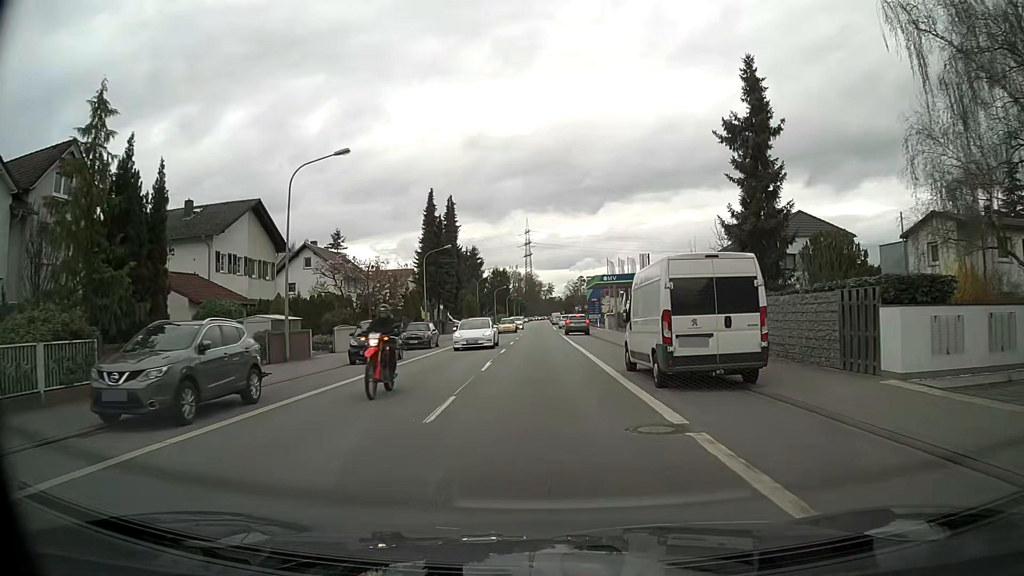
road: primary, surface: asphalt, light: Day
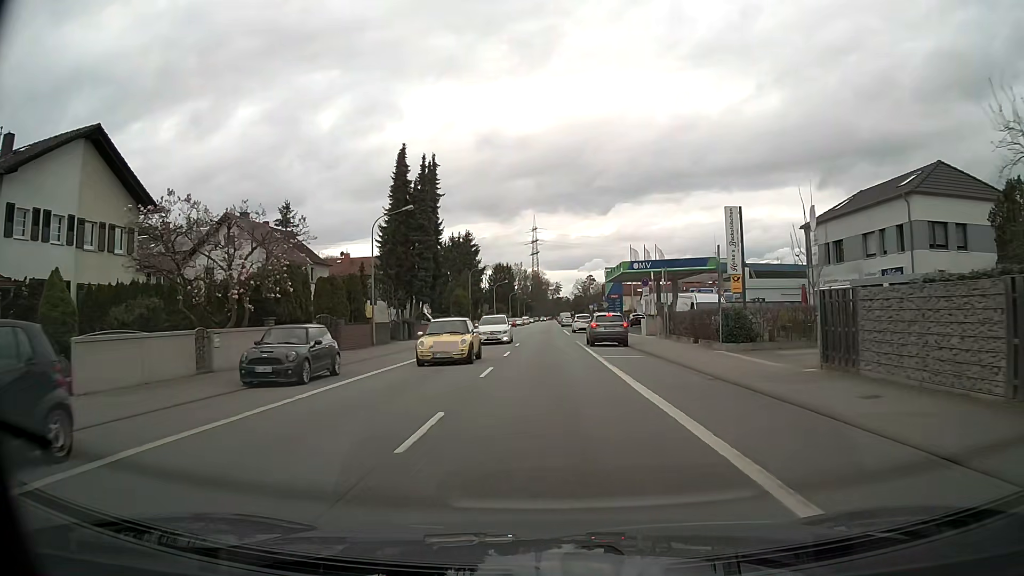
(0.0, +19.8) m; 0°
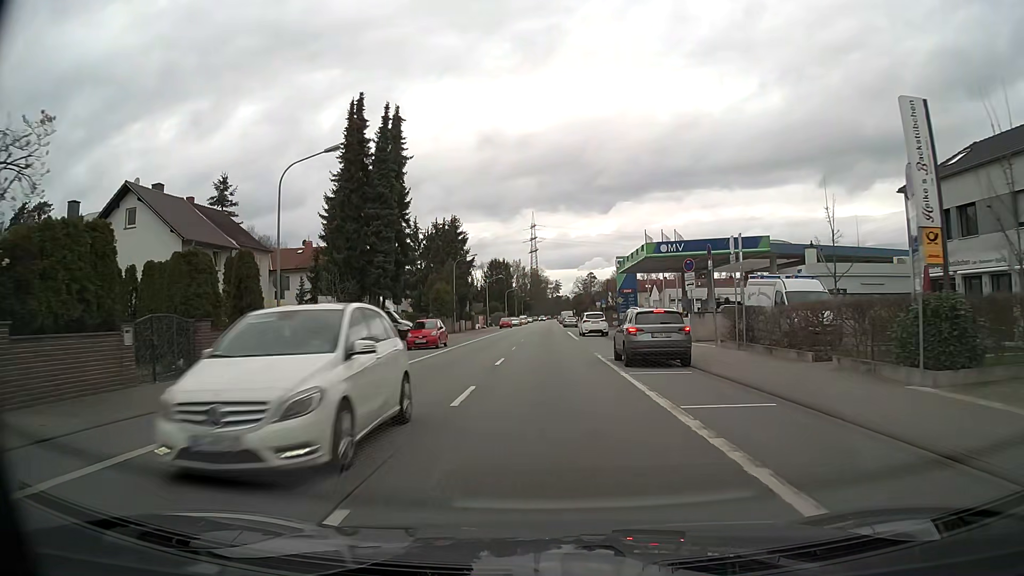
(0.0, +13.7) m; 0°
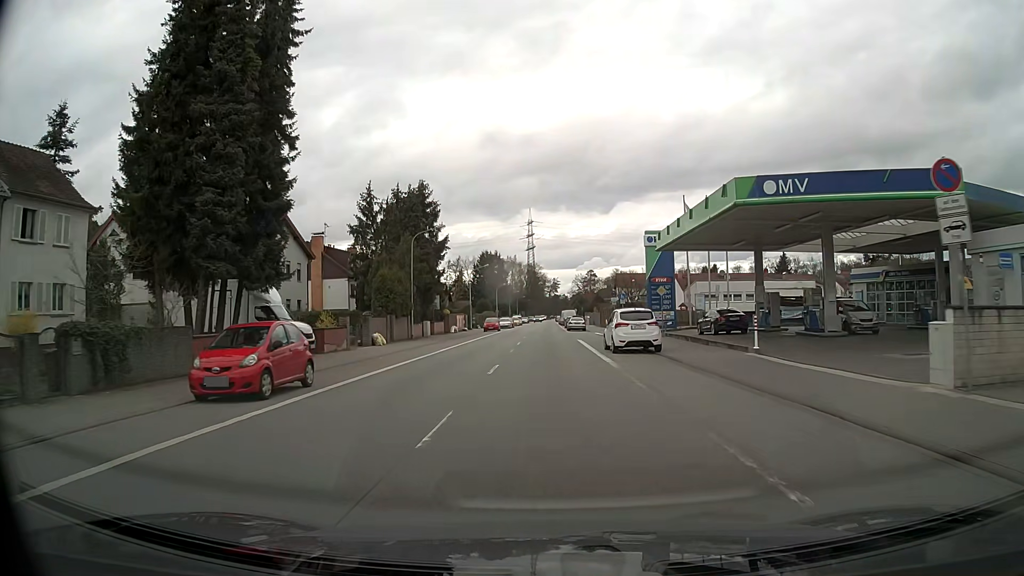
(0.0, +21.1) m; +1°
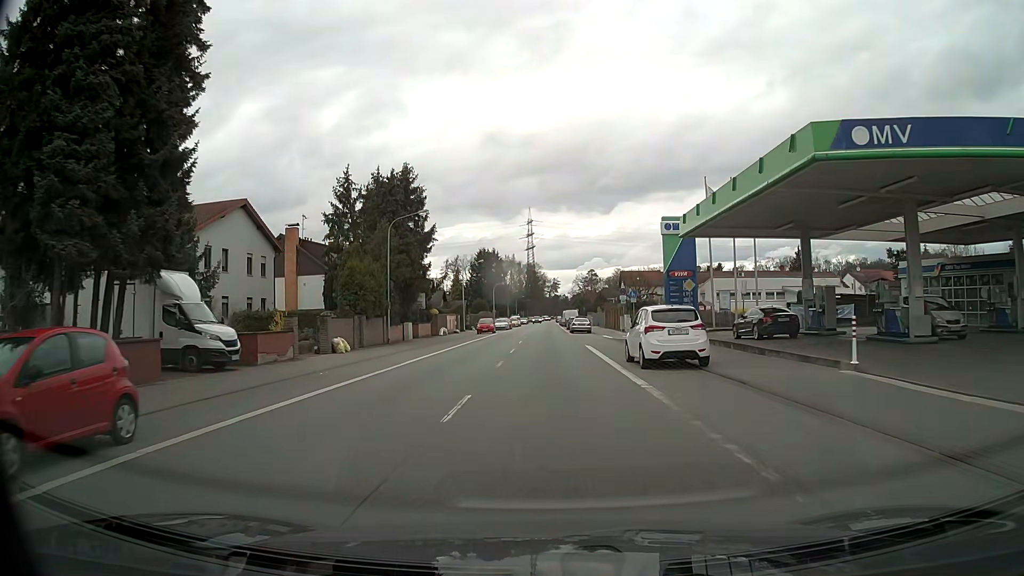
(0.0, +7.2) m; 0°
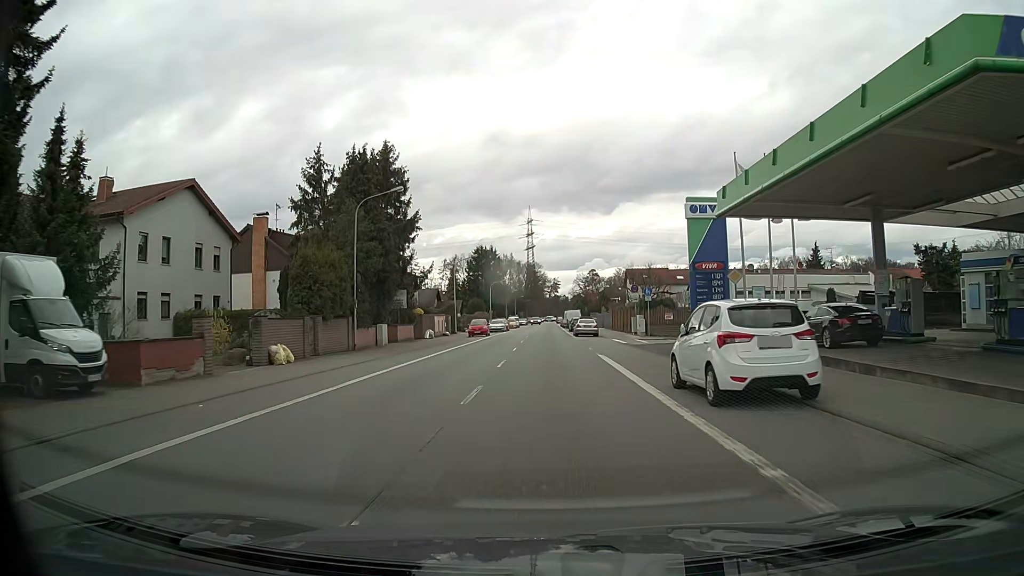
(0.0, +7.3) m; 0°
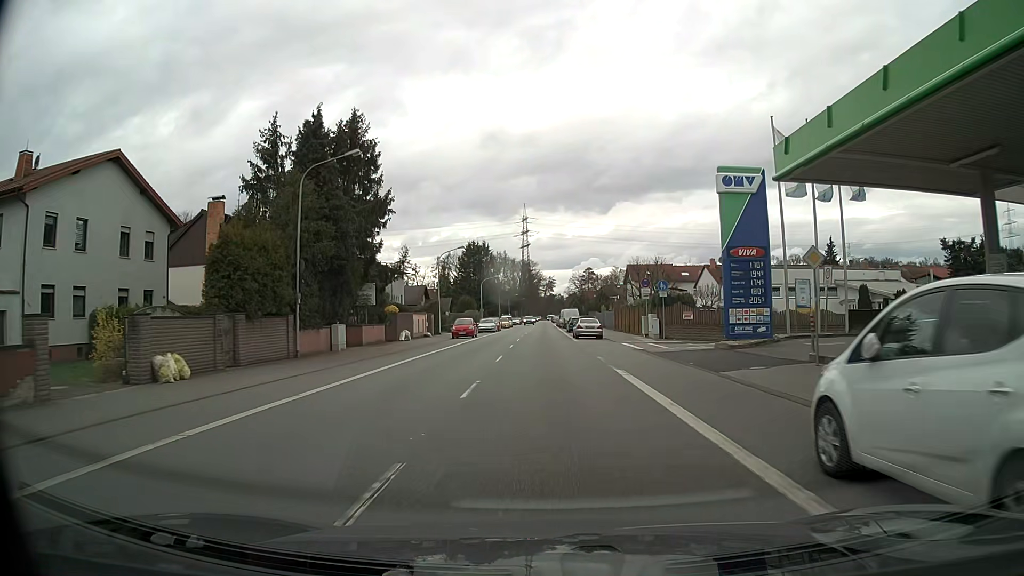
(0.0, +7.3) m; 0°
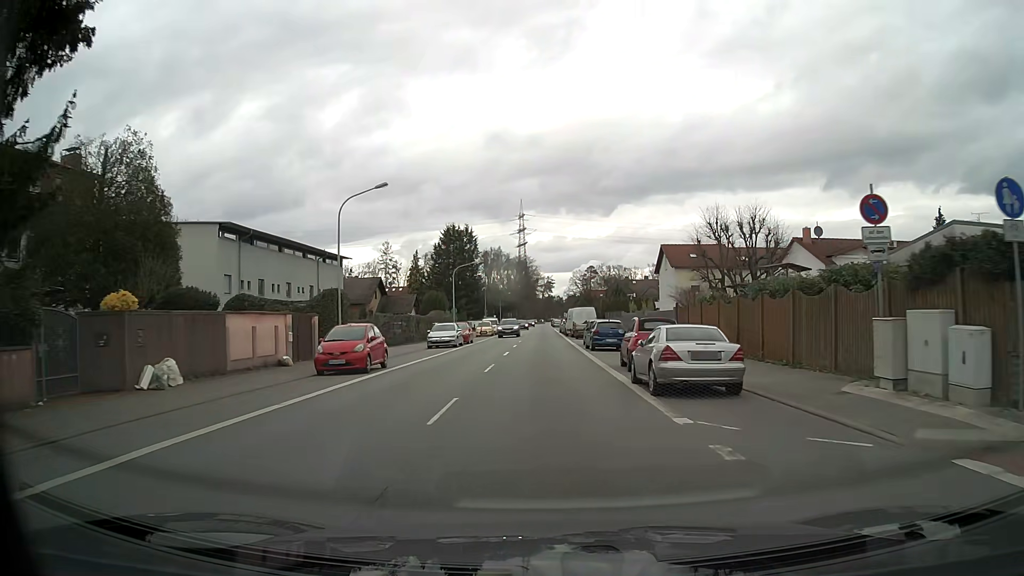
(+0.1, +29.7) m; +1°
(0, +10) (0, +20) (0, +30) (0, +40) (0, +50) (0, +60) (0, +70) (0, +80) (0, +90) (0, +100) m
